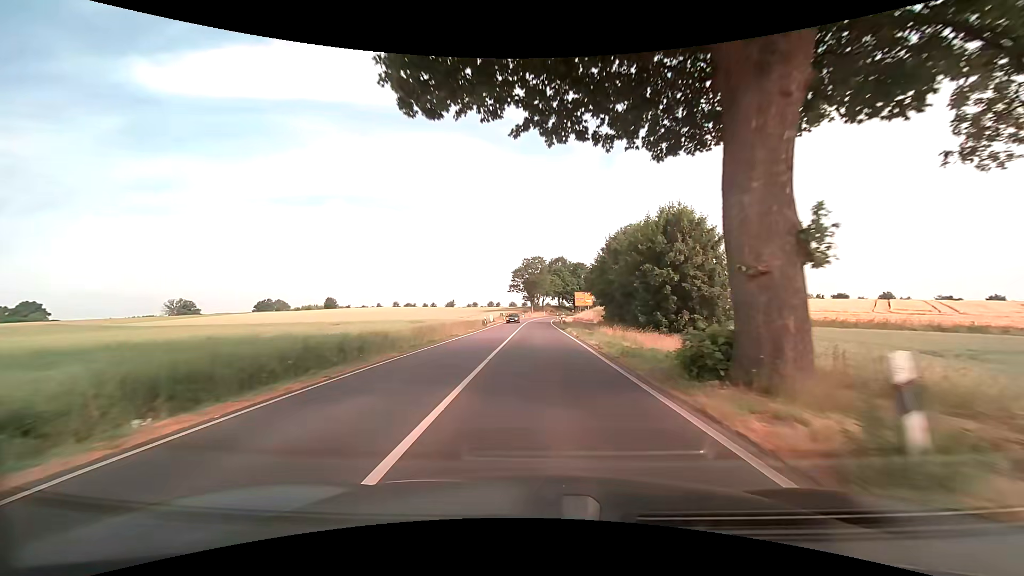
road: secondary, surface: asphalt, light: Day
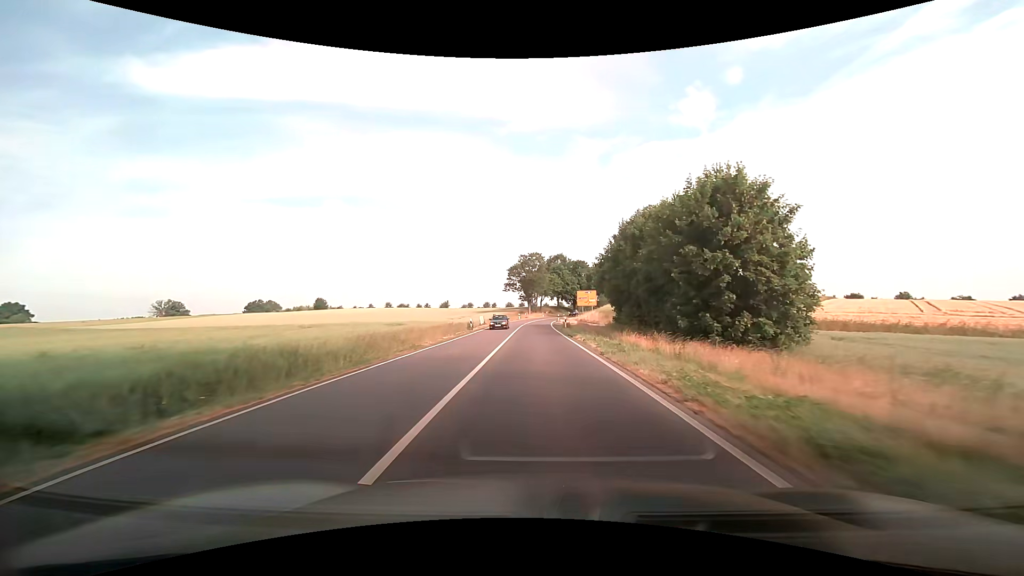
(0.0, +10.4) m; 0°
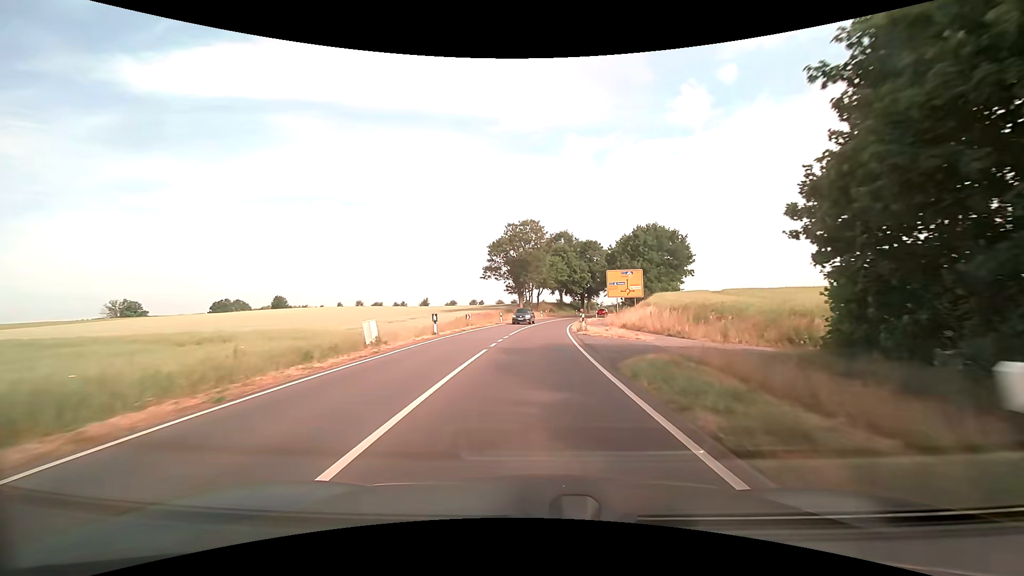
(+0.5, +41.4) m; +1°
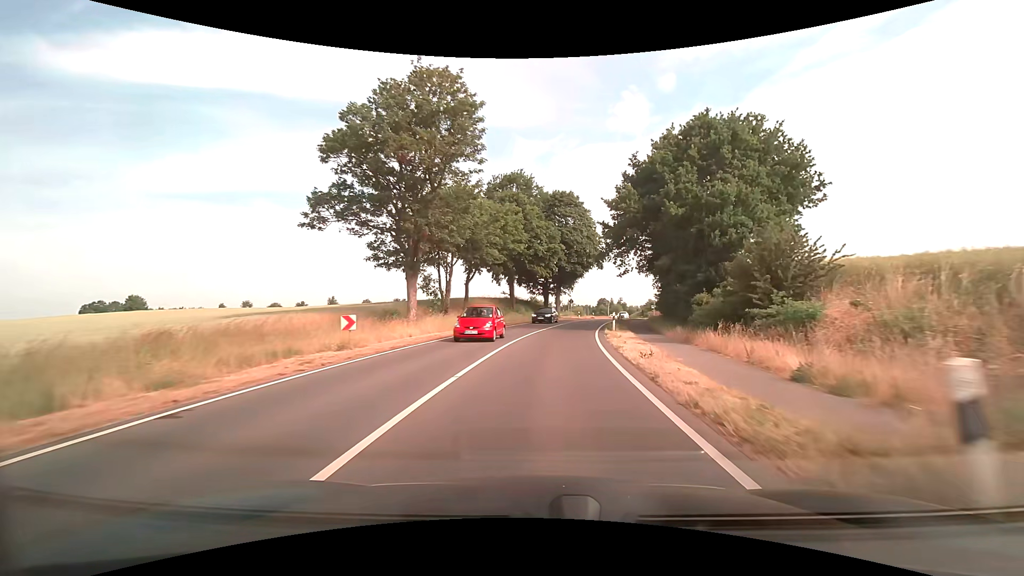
(+2.0, +49.1) m; +6°
(0, +10) (+1, +20) (+2, +30) (+4, +40) (+6, +50) (+8, +59) (+11, +69) (+14, +78) (+18, +88) (+21, +97) m
